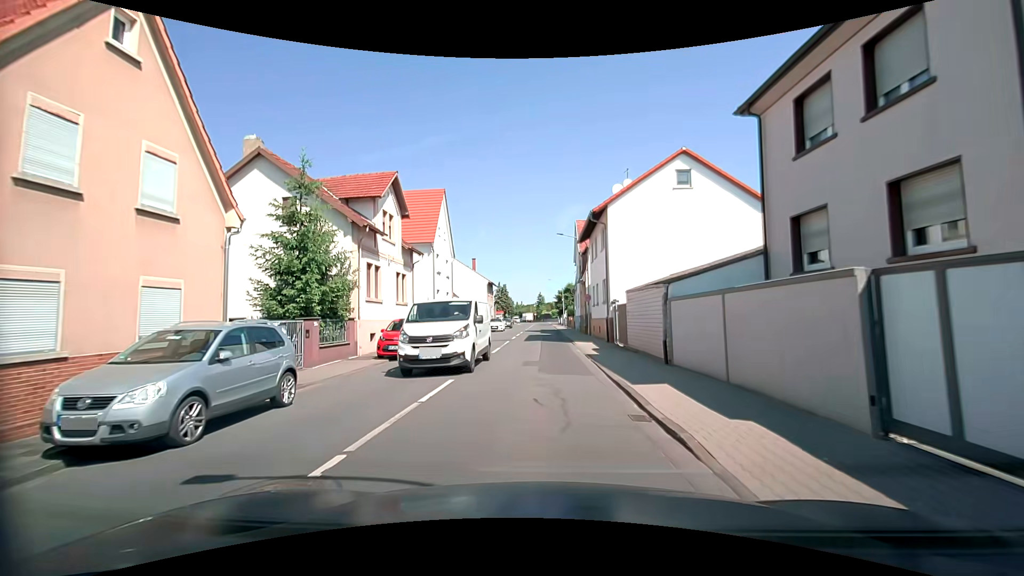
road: tertiary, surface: asphalt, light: Day
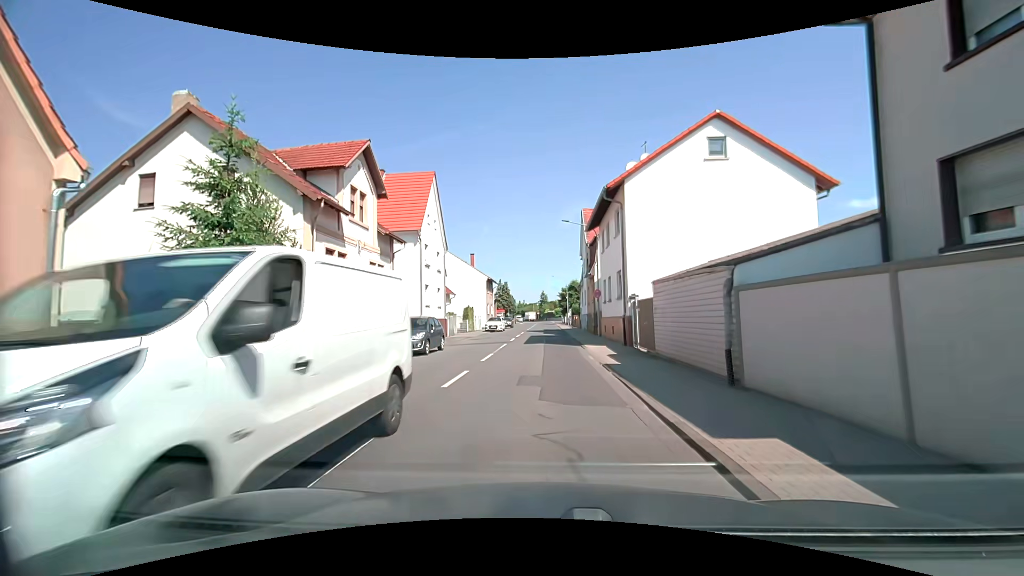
(+0.1, +4.5) m; +1°
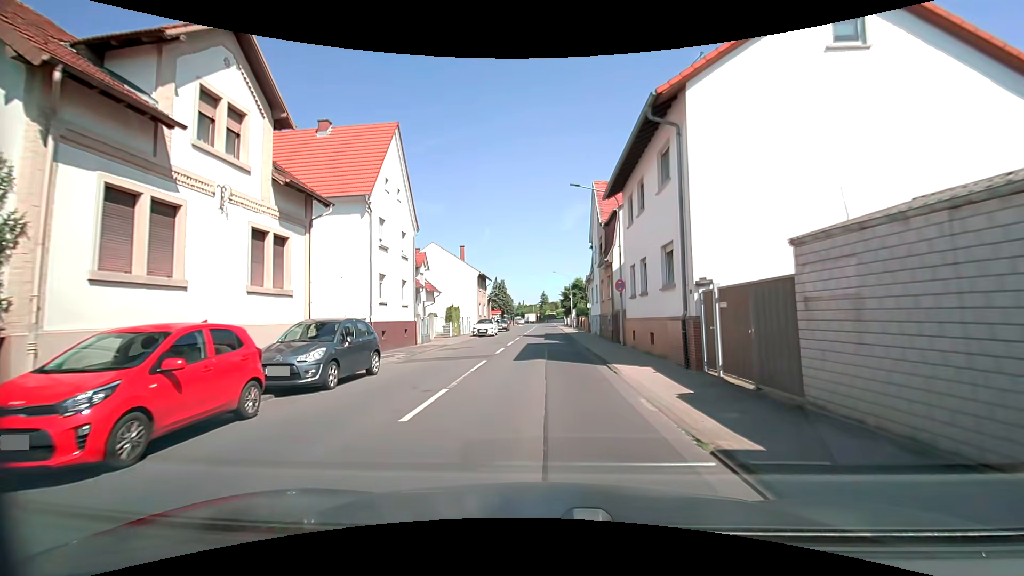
(0.0, +9.1) m; 0°
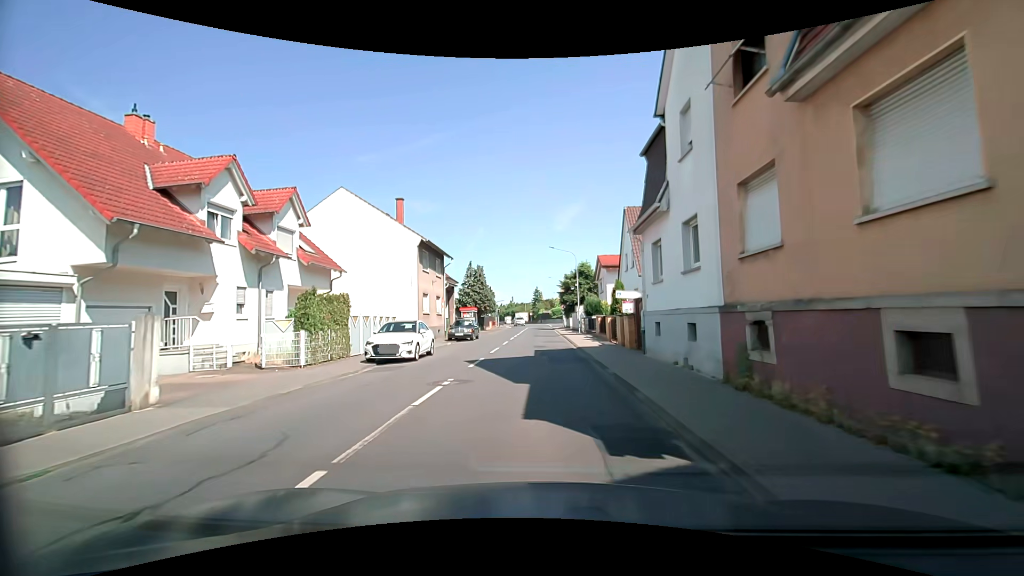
(-0.1, +23.6) m; +1°
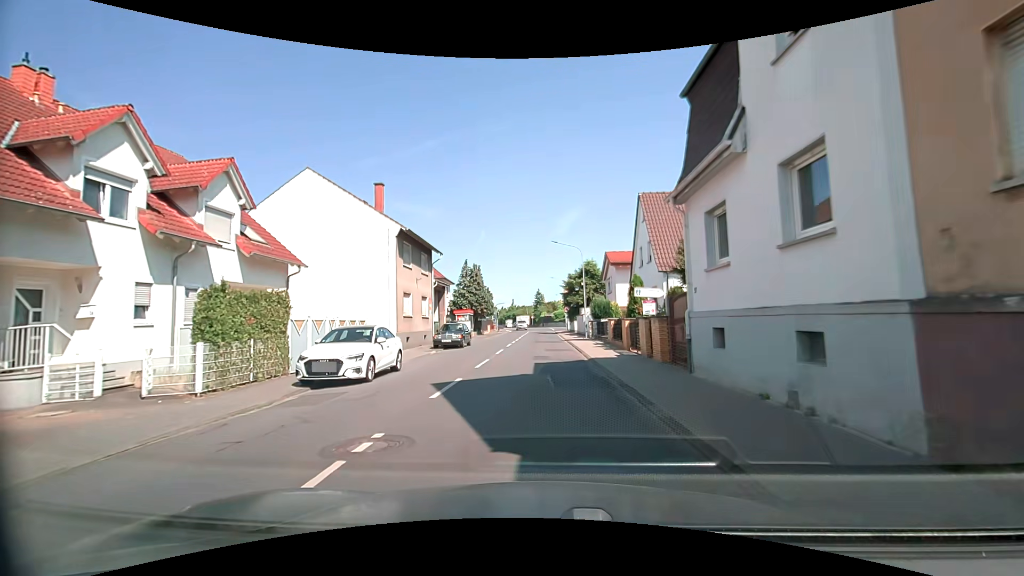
(-0.1, +5.0) m; -1°
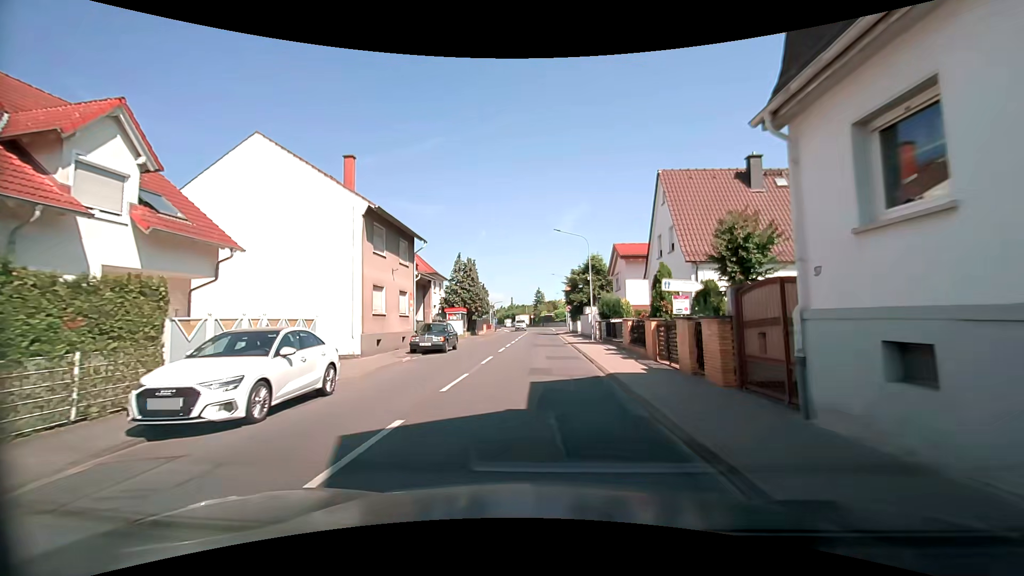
(0.0, +5.0) m; 0°
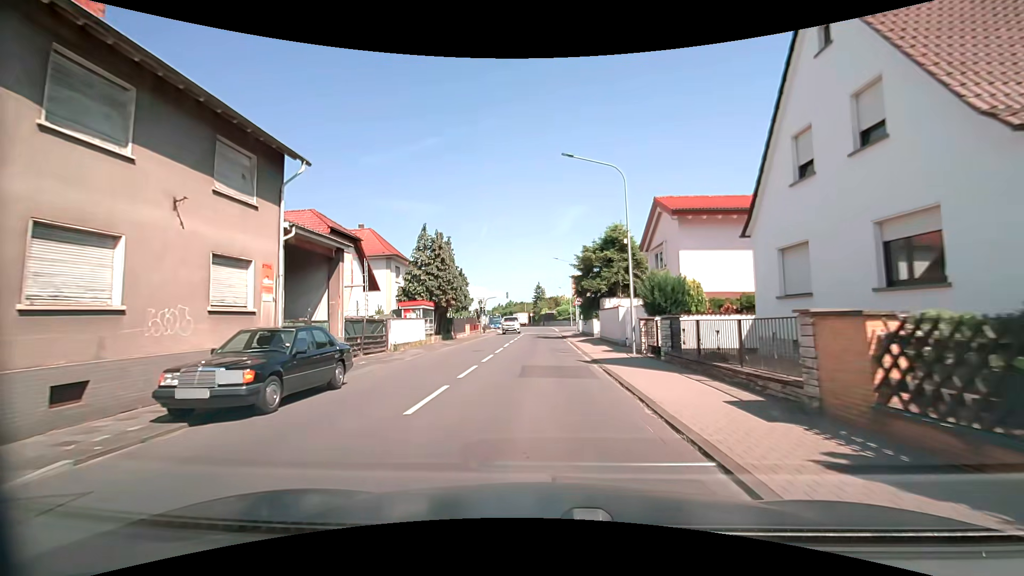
(0.0, +15.3) m; 0°
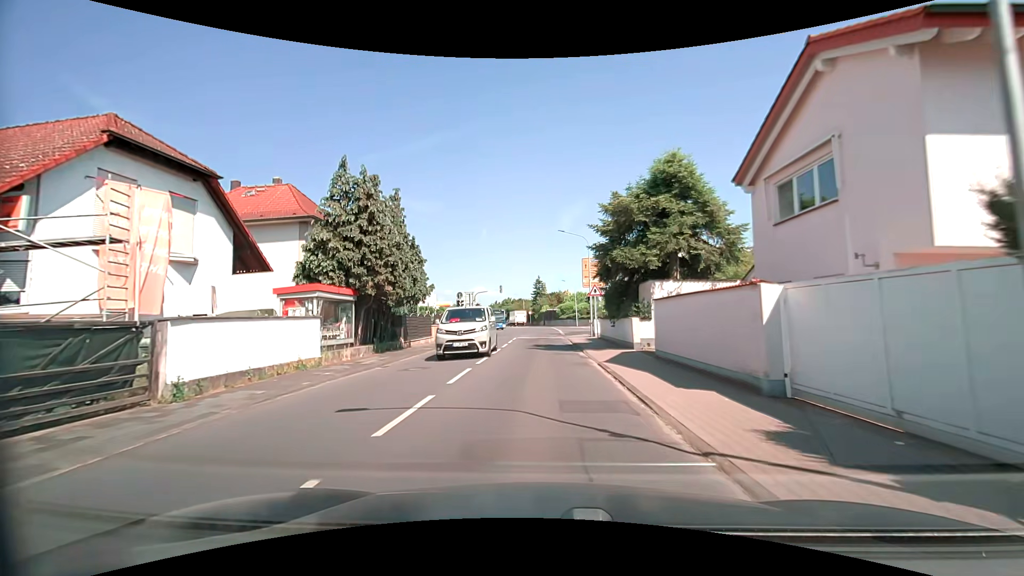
(0.0, +15.0) m; 0°
(0, +10) (0, +20) (0, +30) (0, +40) (+1, +50) (+1, +60) (0, +70) (-1, +80) (-3, +90) (-5, +99) m
